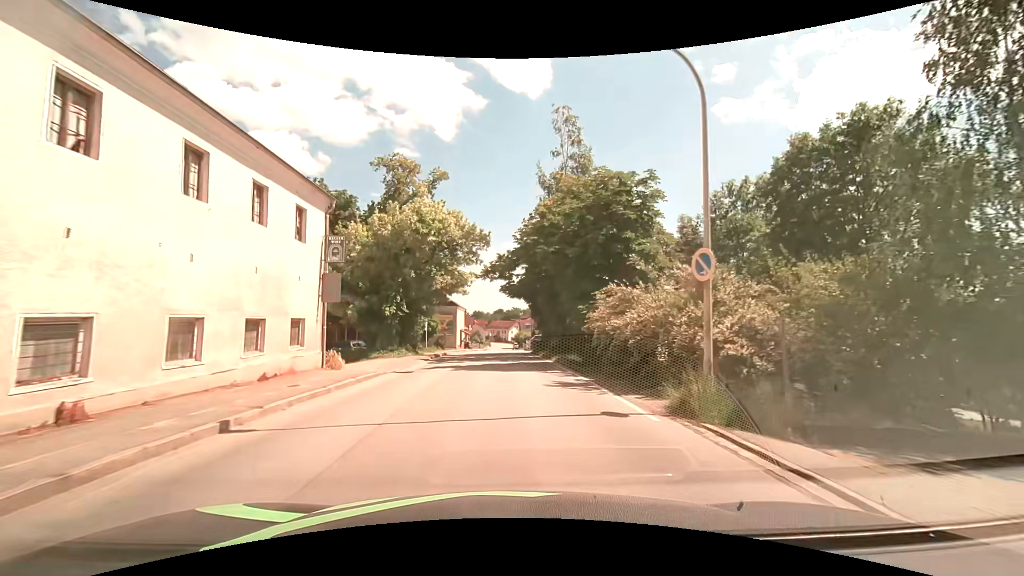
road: secondary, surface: asphalt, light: Day
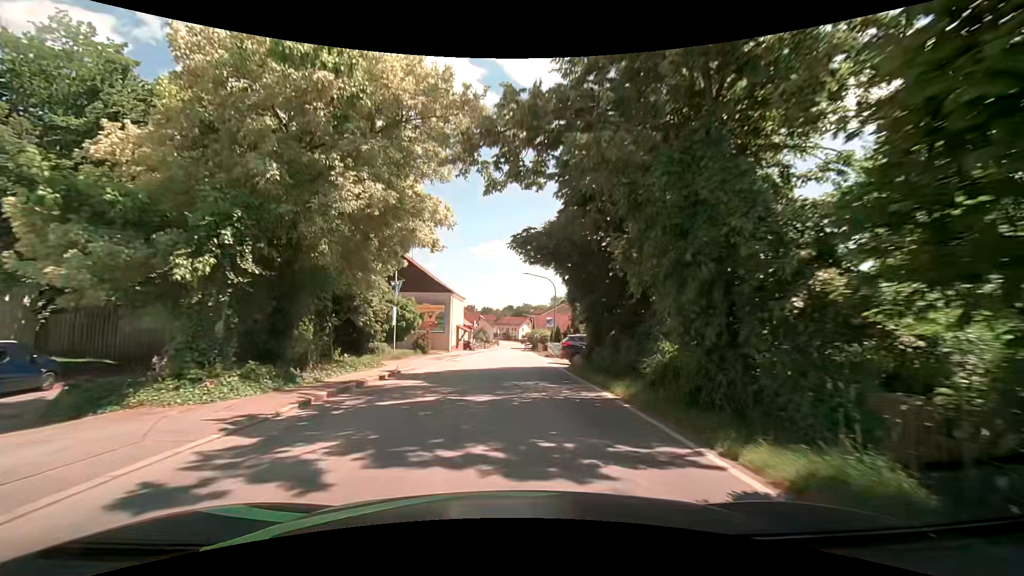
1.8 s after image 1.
(-0.4, +18.8) m; -2°
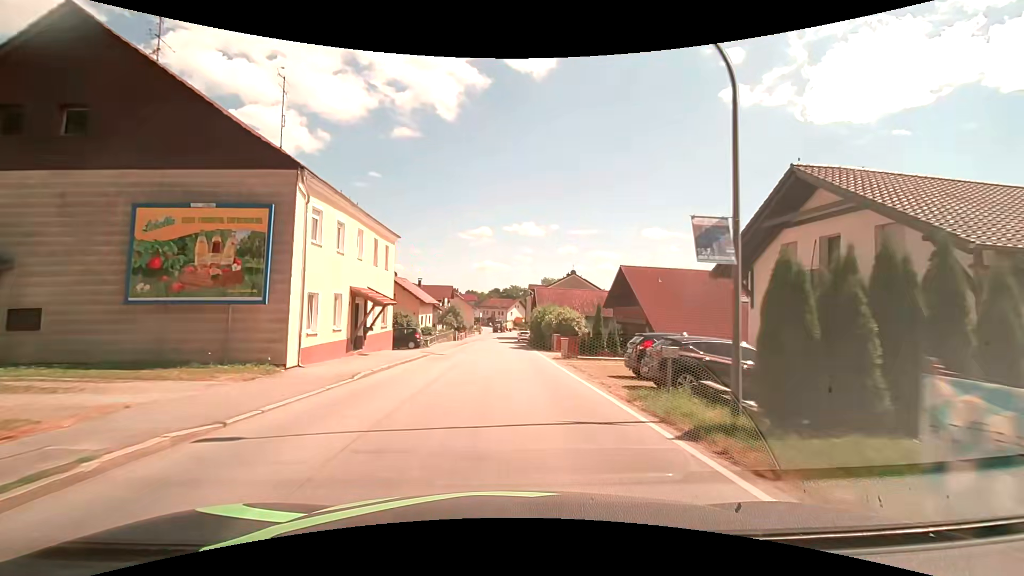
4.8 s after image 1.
(+0.1, +35.3) m; +1°
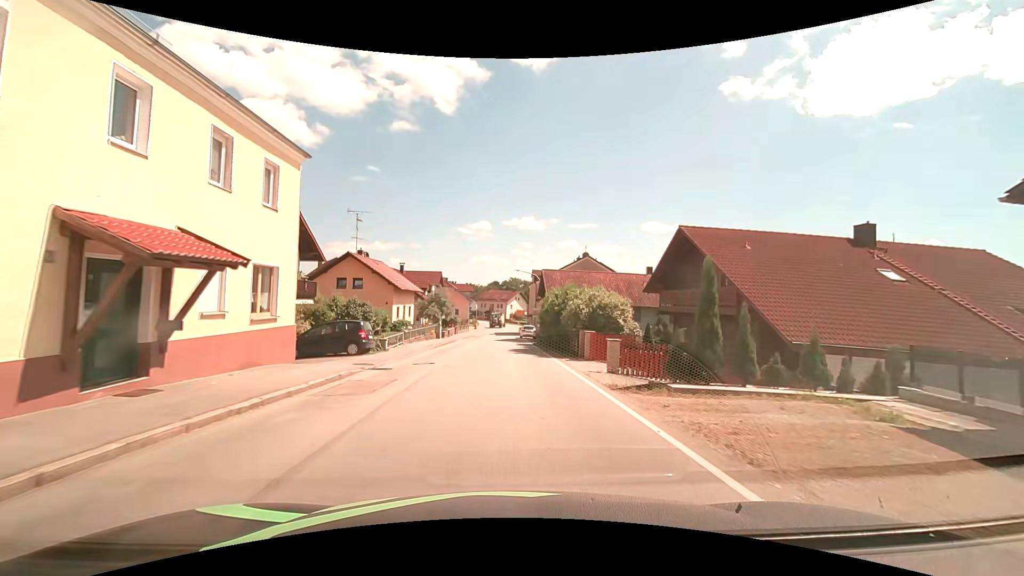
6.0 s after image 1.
(+0.1, +13.3) m; 0°
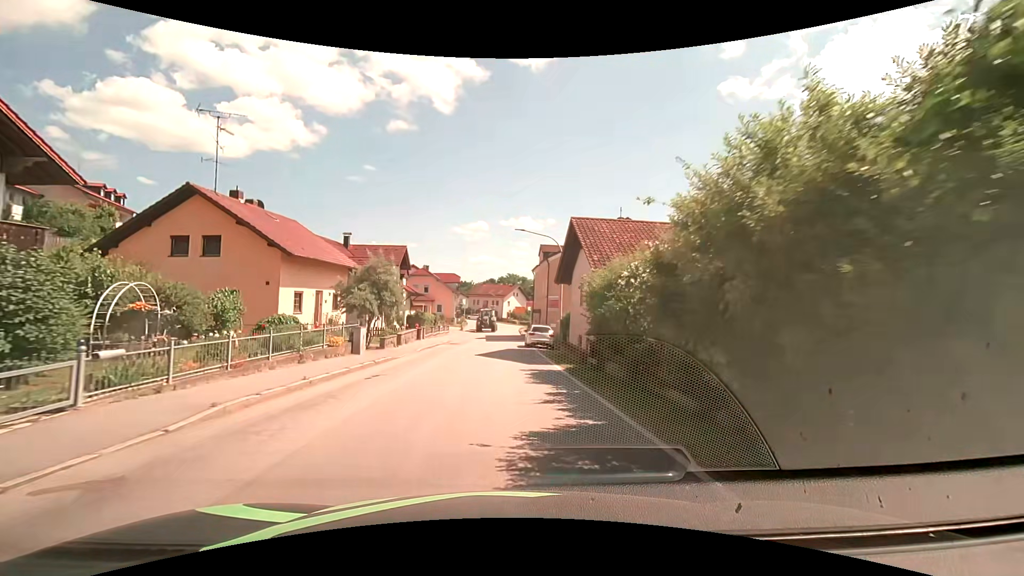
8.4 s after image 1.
(0.0, +22.1) m; 0°
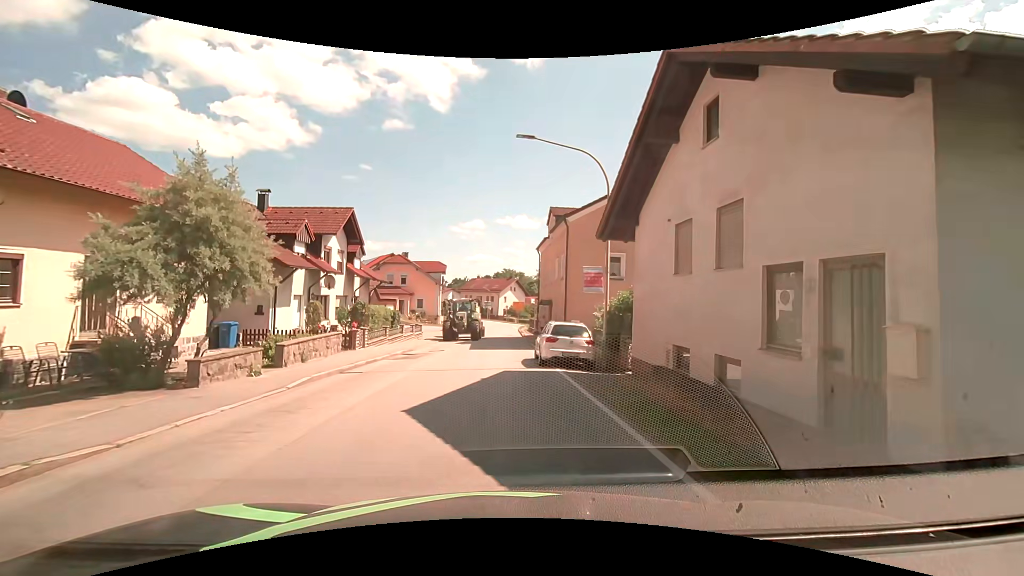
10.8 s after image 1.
(+0.2, +14.6) m; +2°
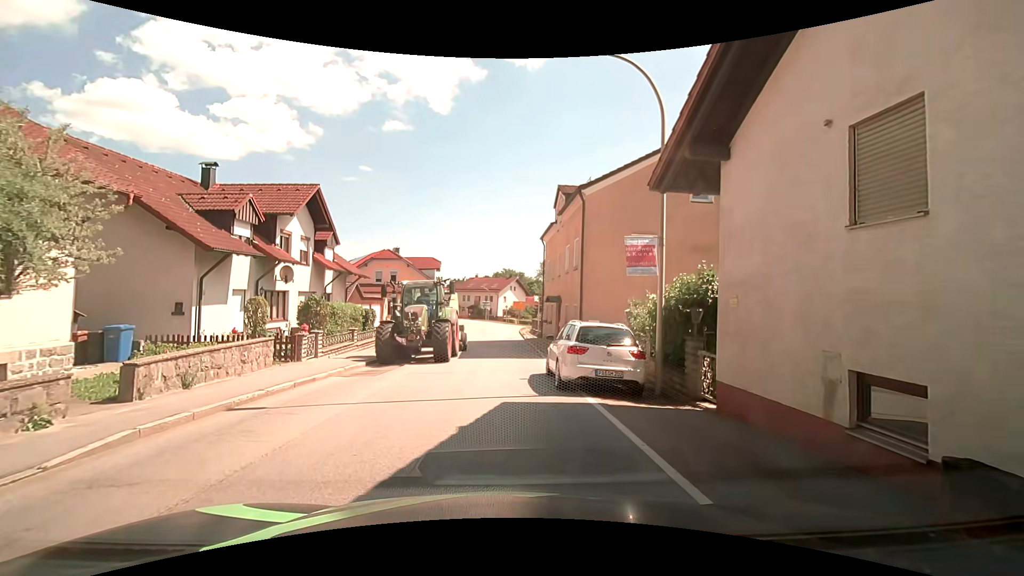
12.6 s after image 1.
(0.0, +5.3) m; -1°
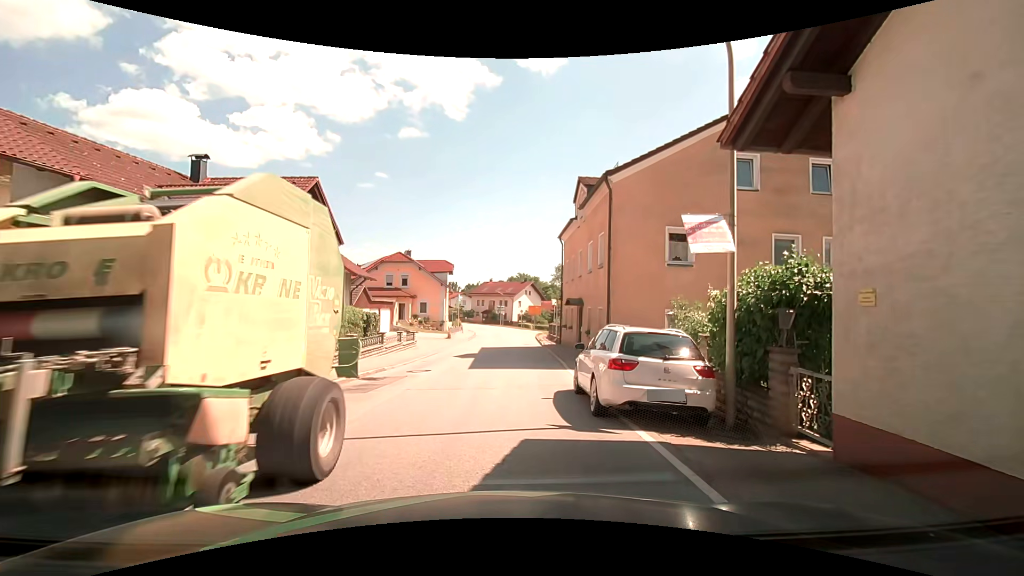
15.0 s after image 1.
(0.0, +2.4) m; -3°
(-1, +10) (-1, +20) (0, +30) (+1, +40) (+2, +50) (+2, +60) (+2, +70) (+1, +80) (-1, +90) (-4, +99) m
